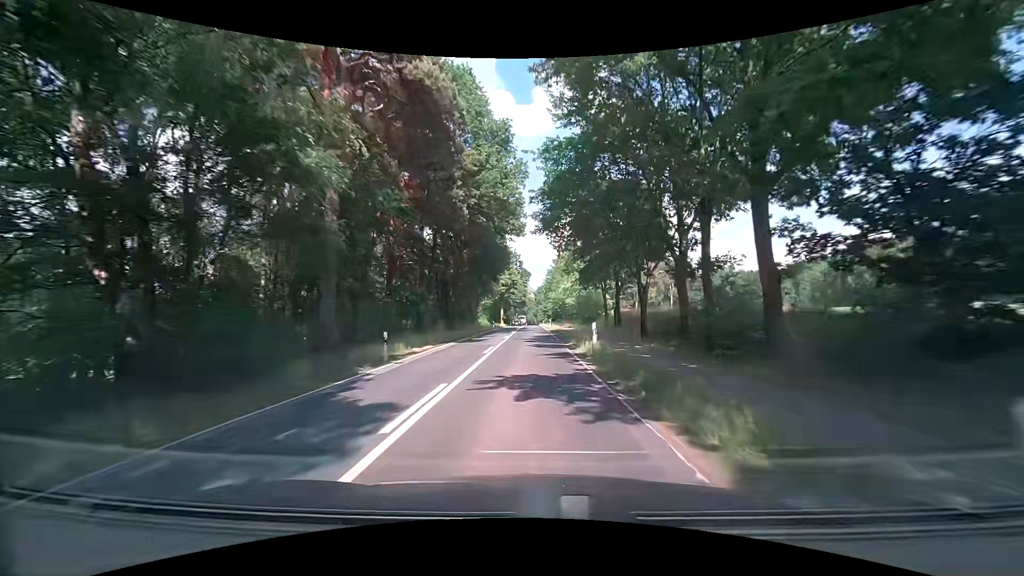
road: secondary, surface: asphalt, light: Day
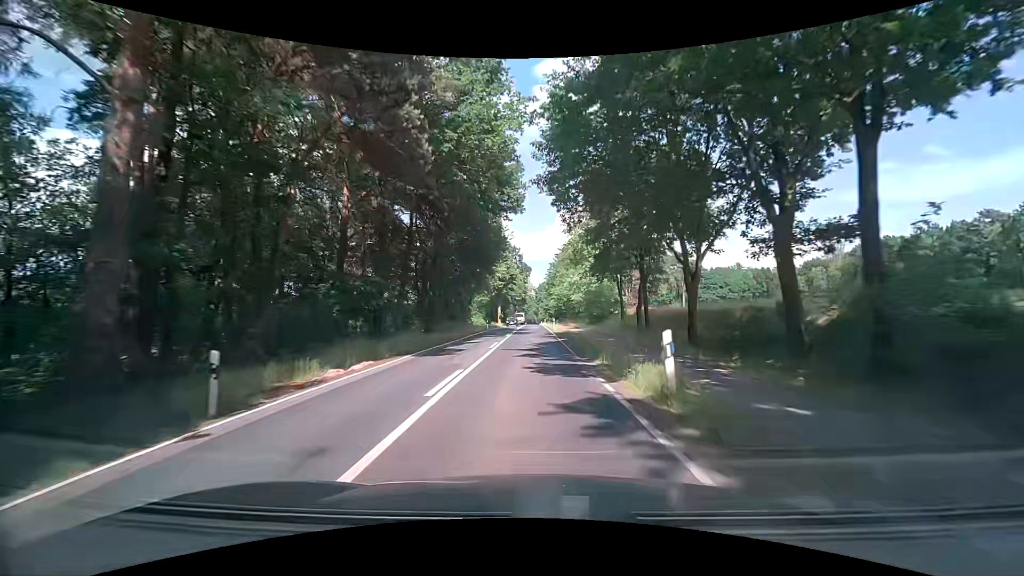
(+0.2, +9.8) m; +1°
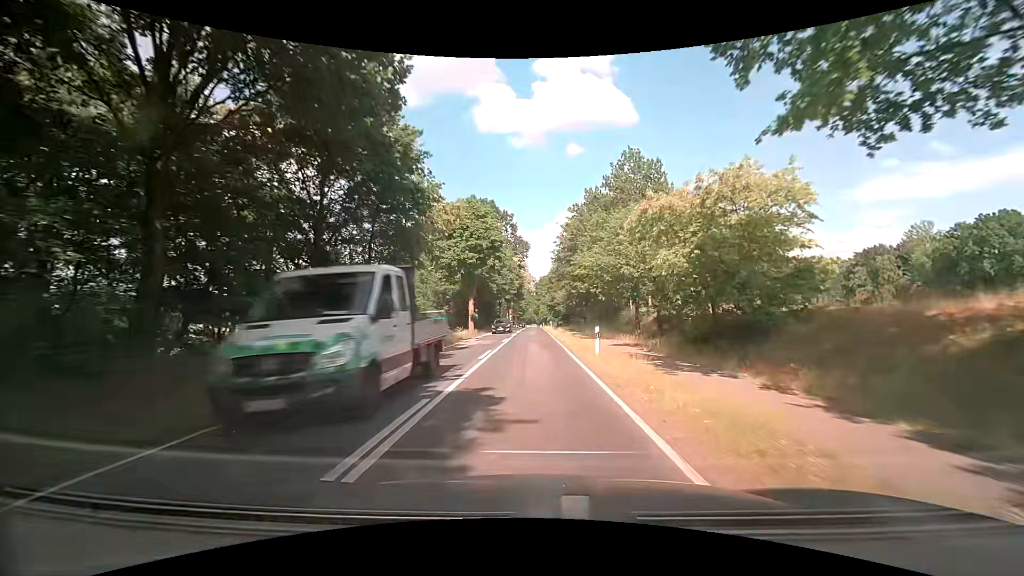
(-0.2, +40.0) m; 0°
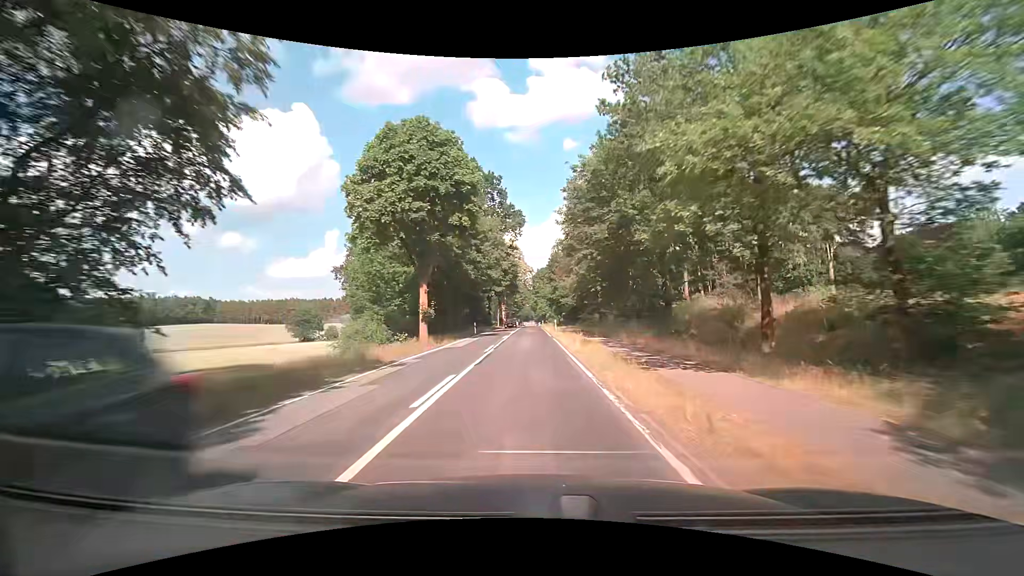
(+0.2, +20.6) m; 0°
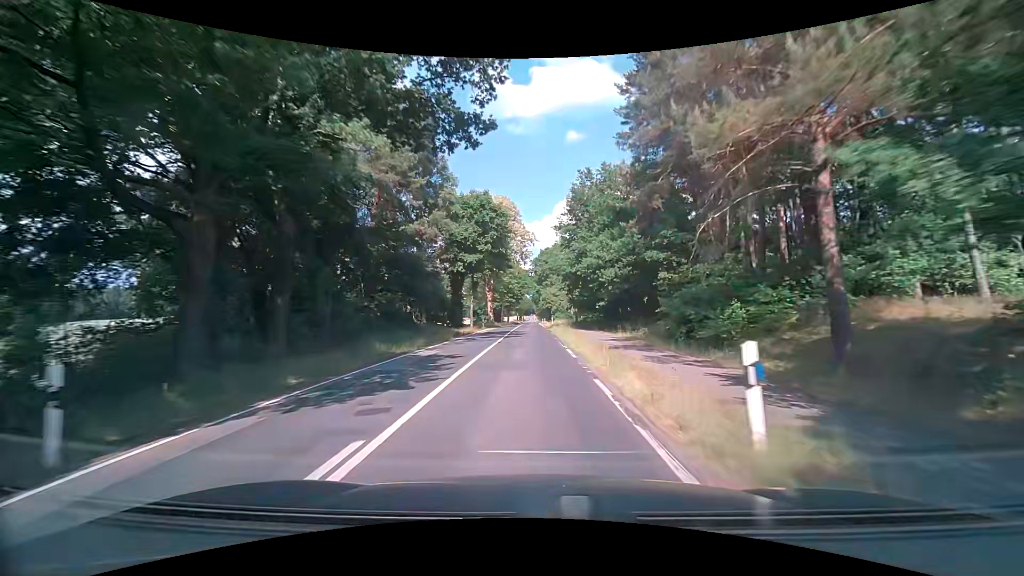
(-0.1, +42.2) m; 0°
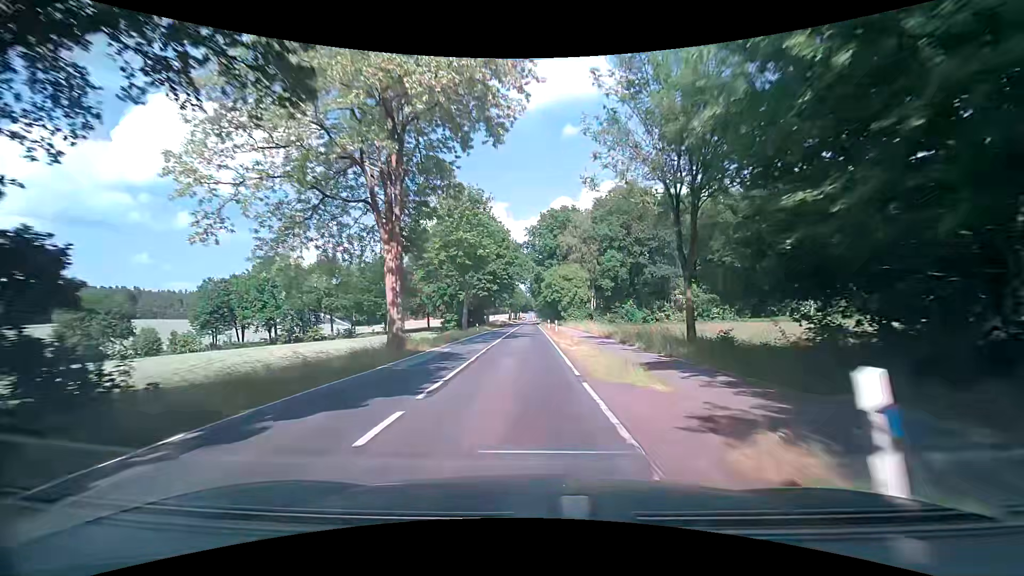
(-0.3, +52.2) m; 0°
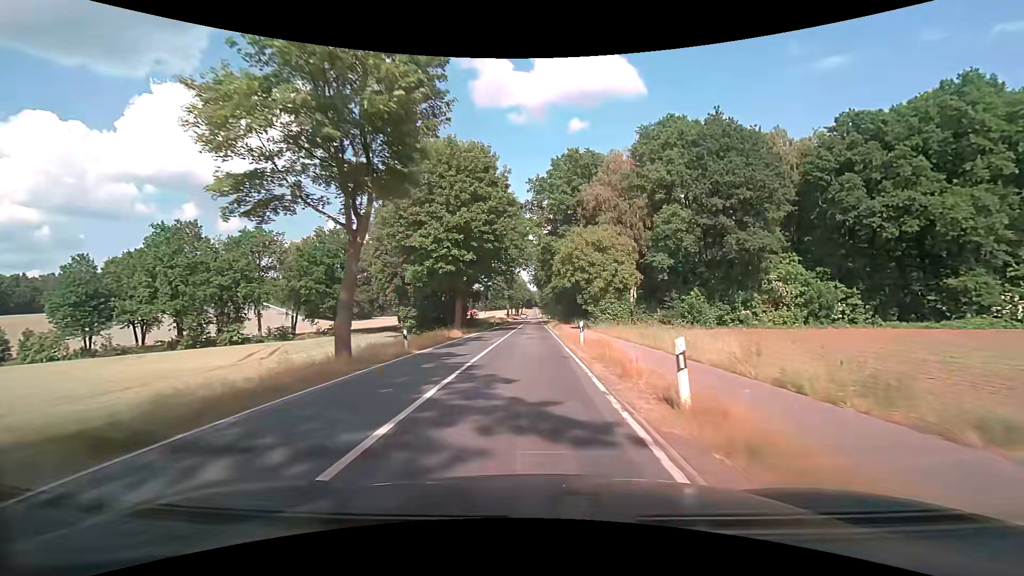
(-0.6, +31.7) m; -1°
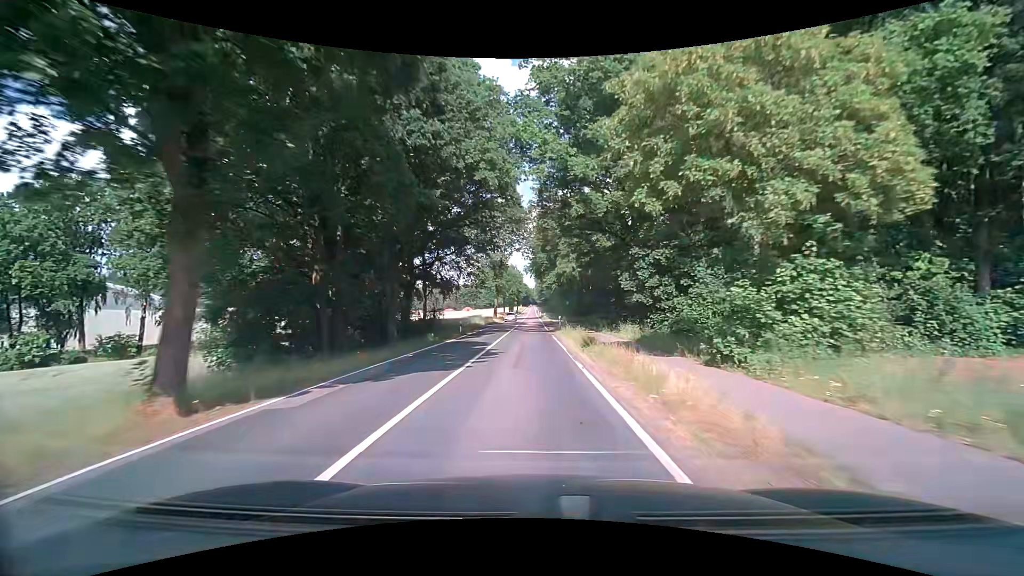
(+0.1, +31.6) m; +1°
(0, +10) (0, +20) (0, +30) (0, +40) (0, +50) (-1, +60) (-1, +70) (-1, +80) (-1, +90) (-1, +100) m
